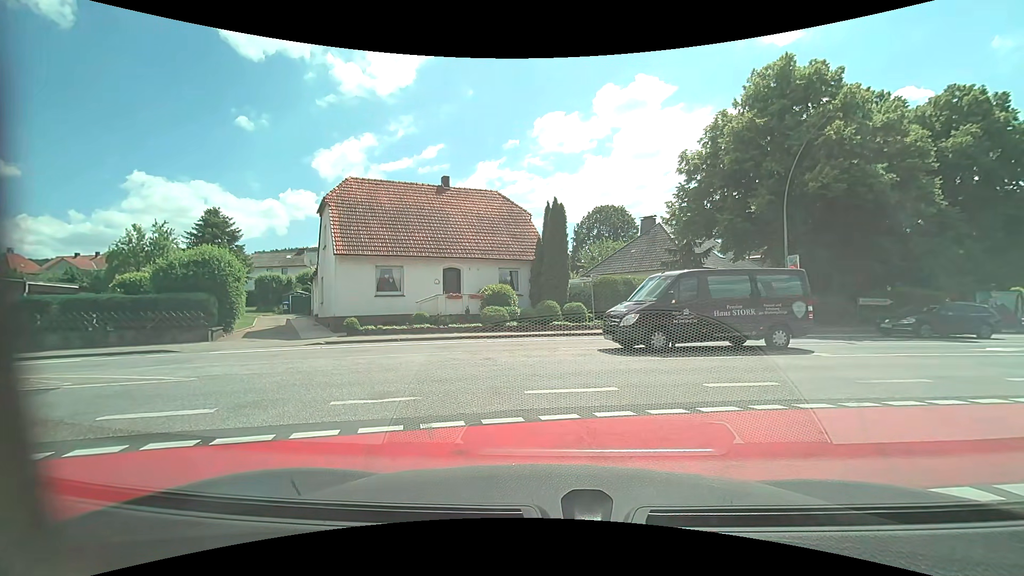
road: unclassified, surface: asphalt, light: Day
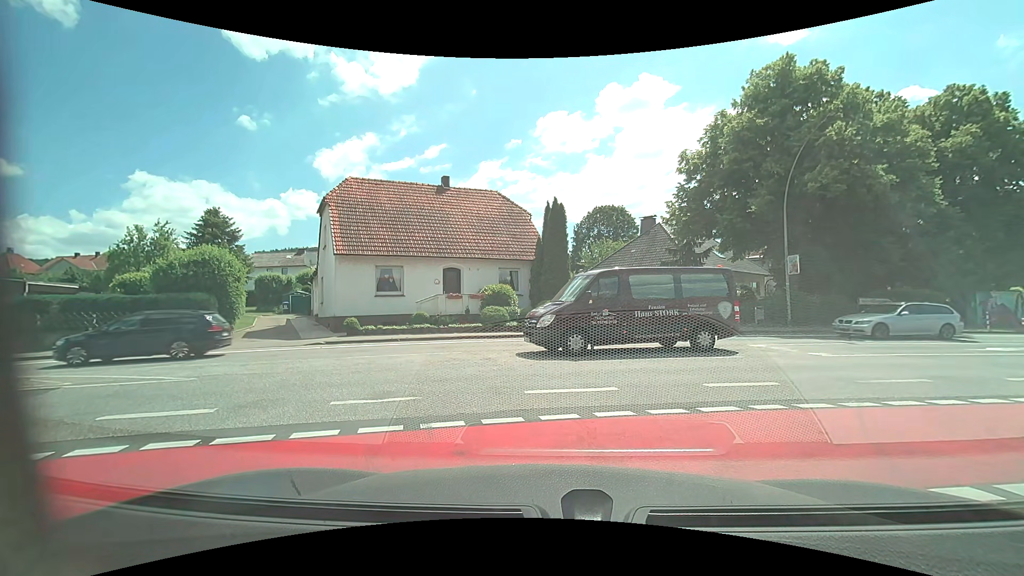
(0.0, 0.0) m; 0°
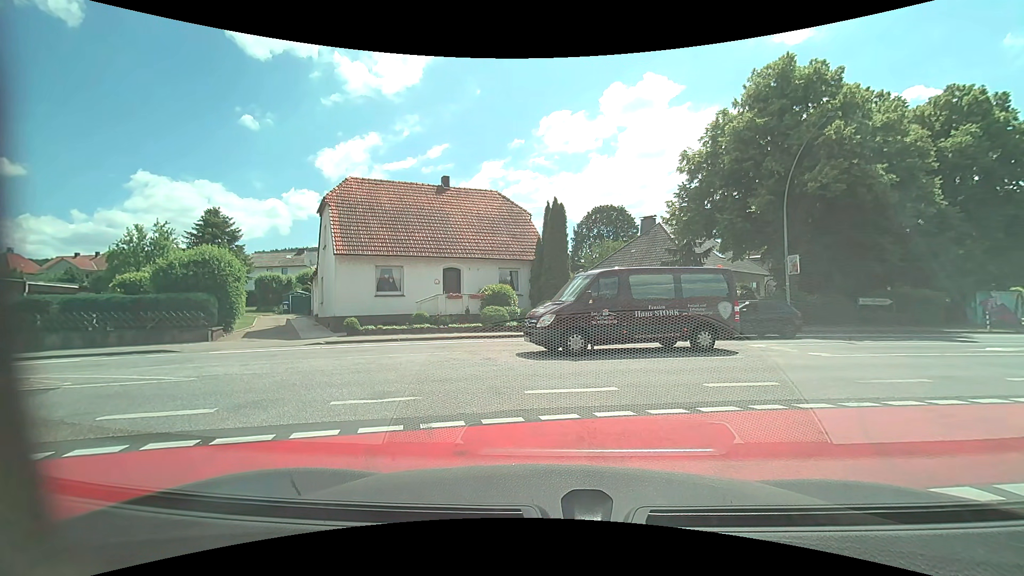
(0.0, 0.0) m; 0°
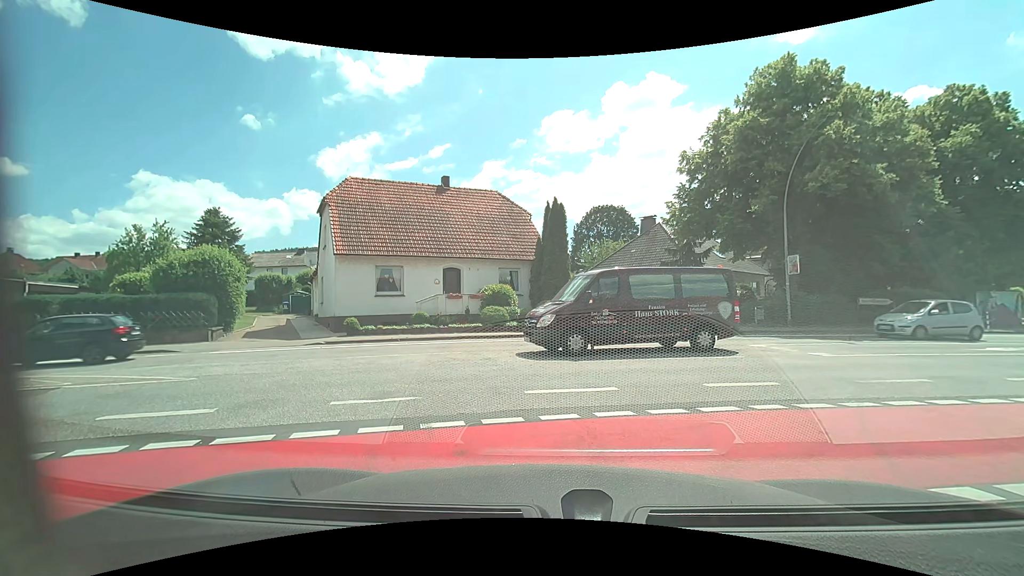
(0.0, 0.0) m; 0°
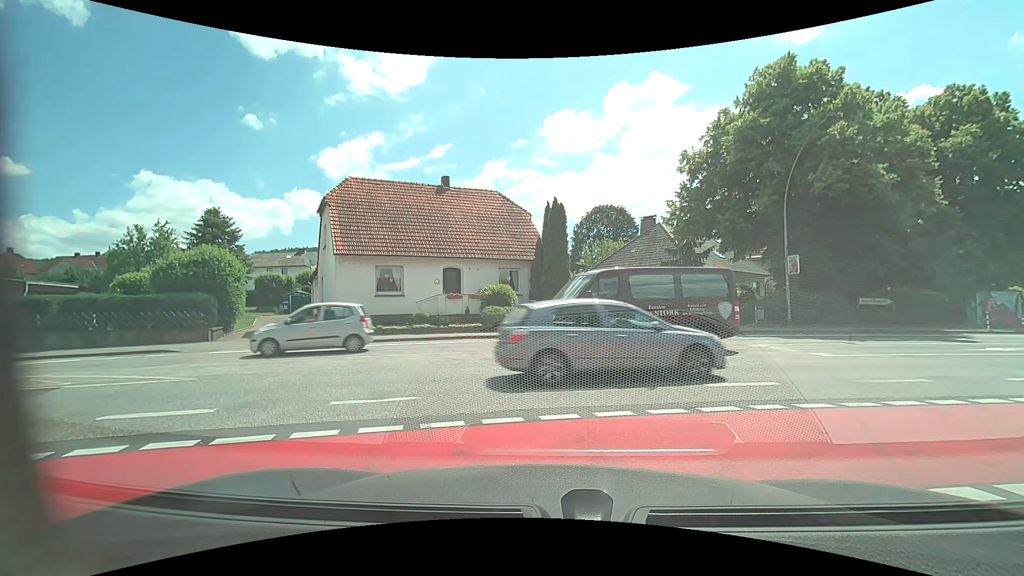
(0.0, 0.0) m; 0°
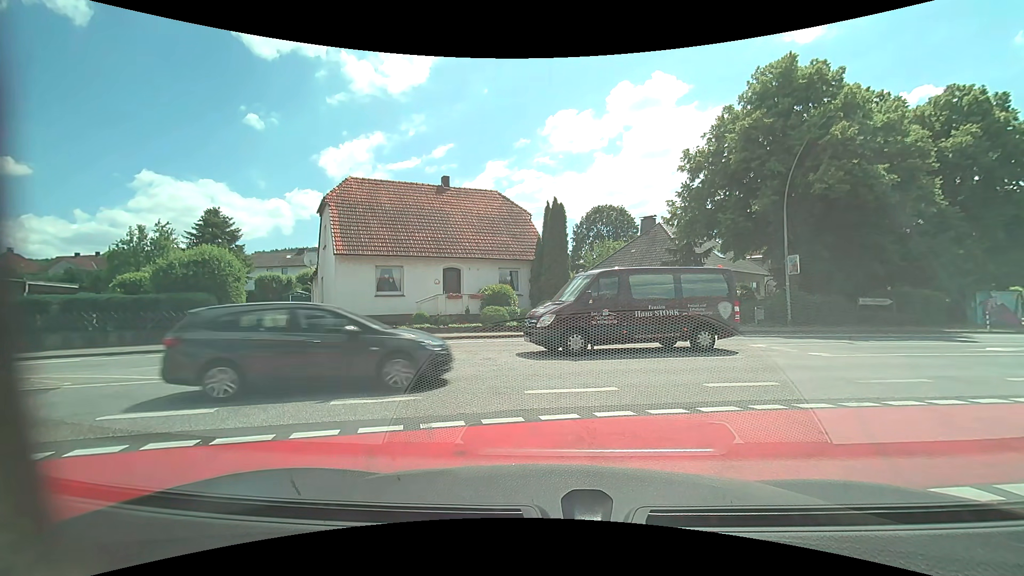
(0.0, 0.0) m; 0°
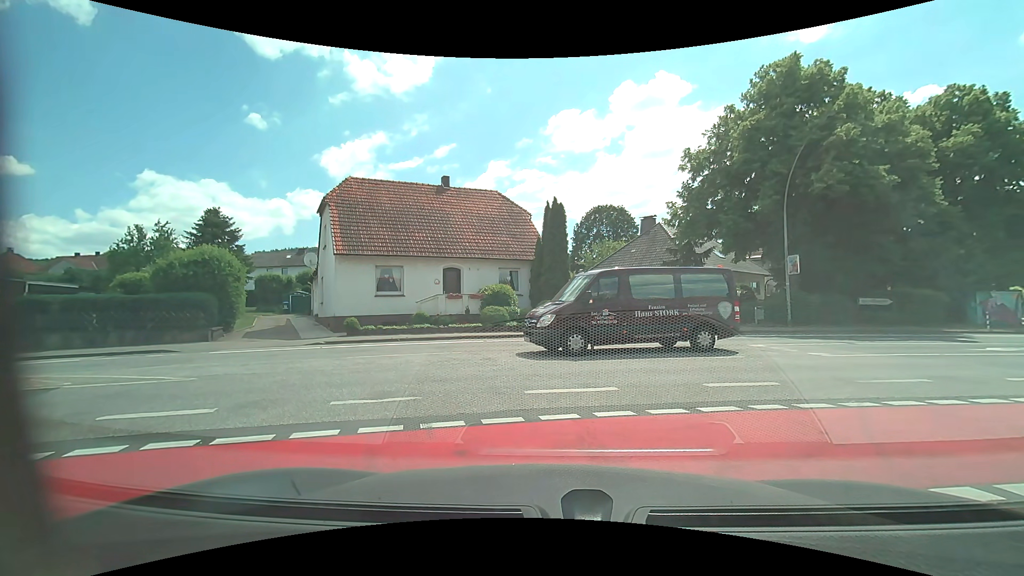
(0.0, 0.0) m; 0°
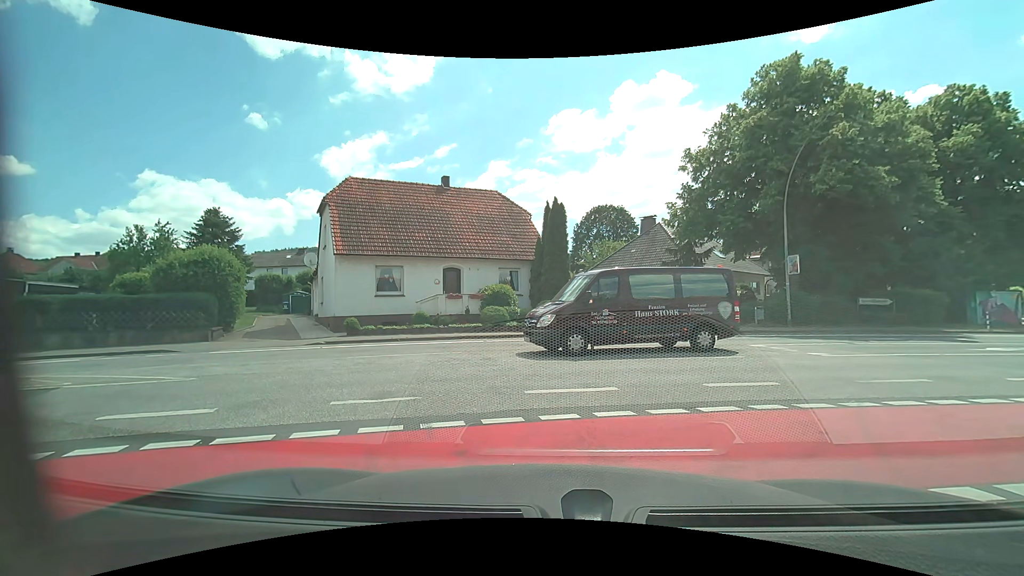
(0.0, 0.0) m; 0°
